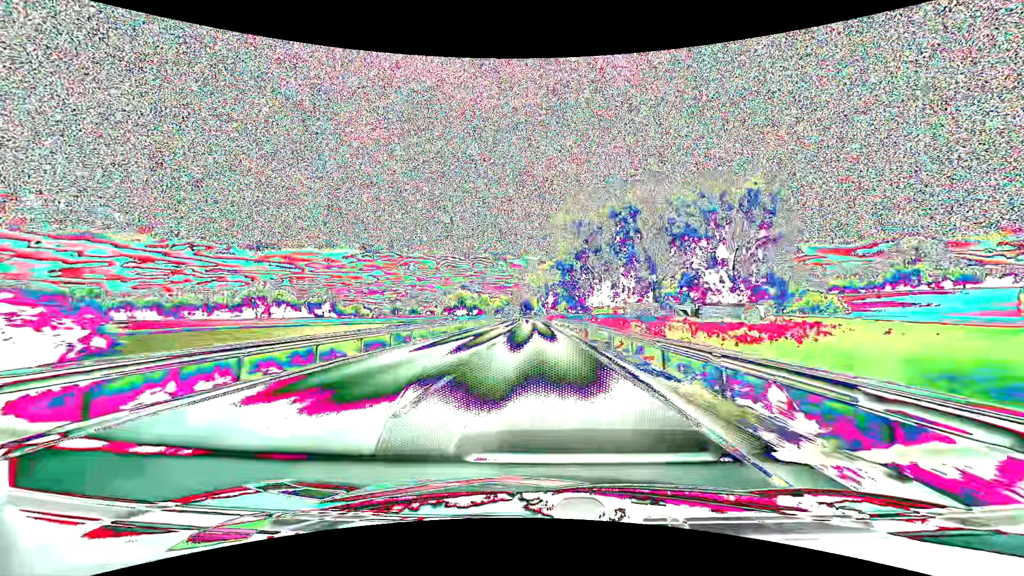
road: primary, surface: asphalt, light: Day
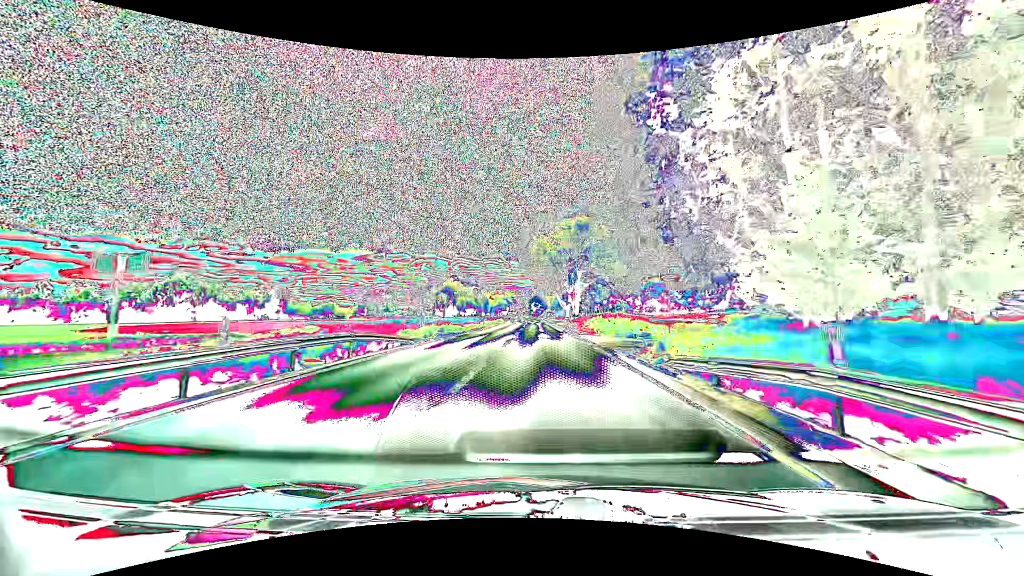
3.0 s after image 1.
(-0.8, +70.8) m; -1°
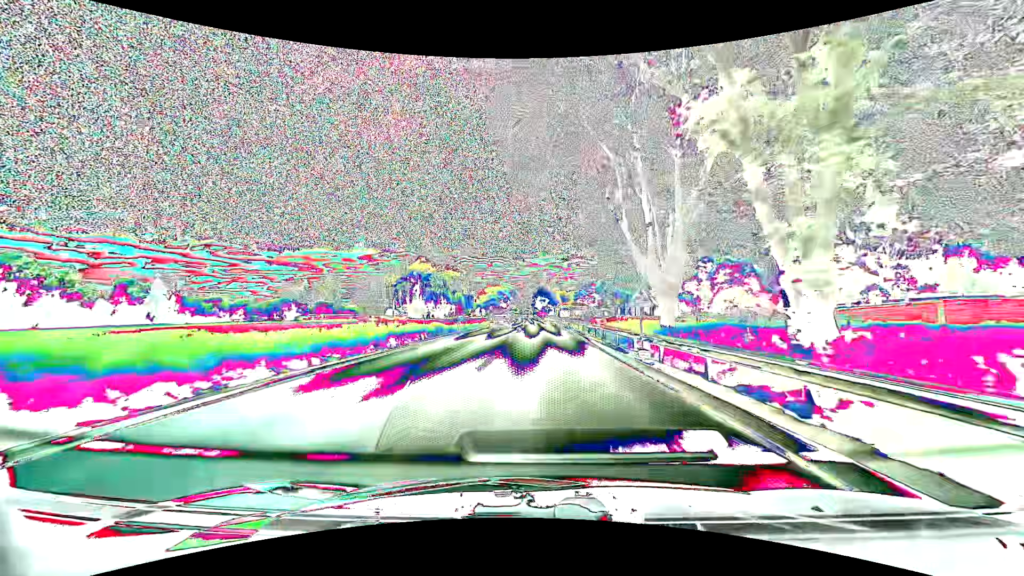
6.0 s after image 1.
(-0.4, +69.6) m; -1°
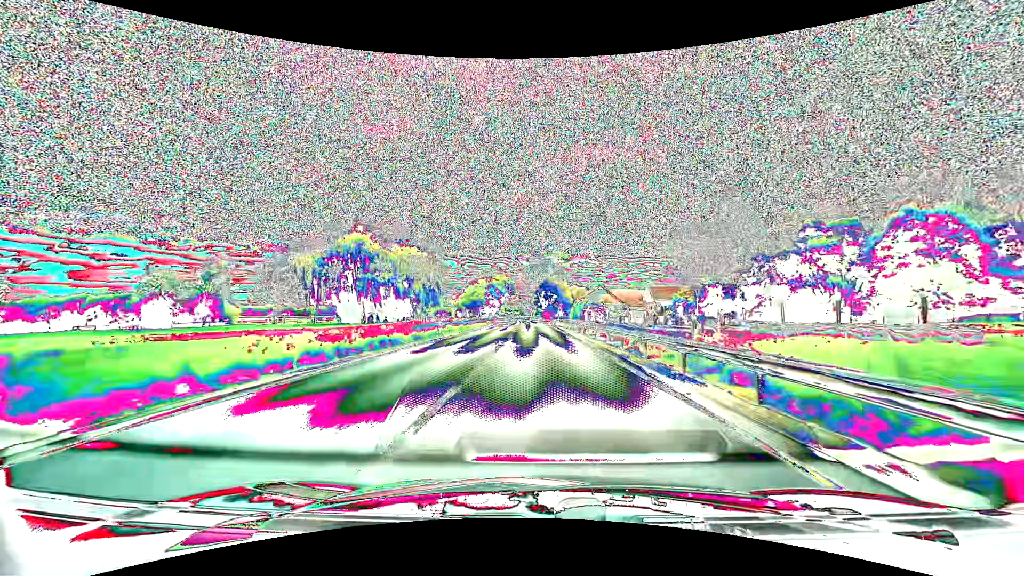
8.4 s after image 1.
(-0.1, +55.1) m; 0°
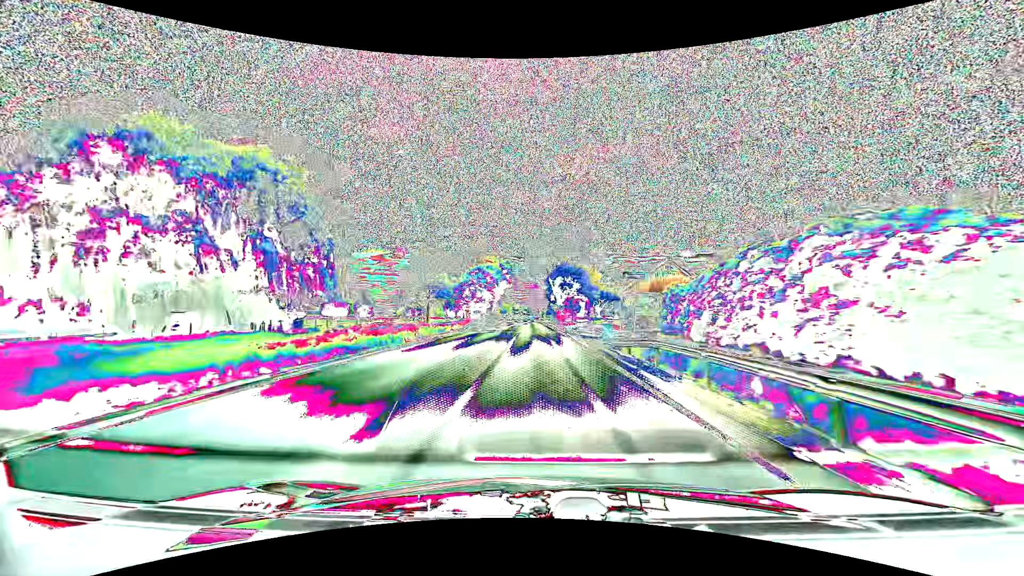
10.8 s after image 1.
(-0.3, +54.6) m; -1°
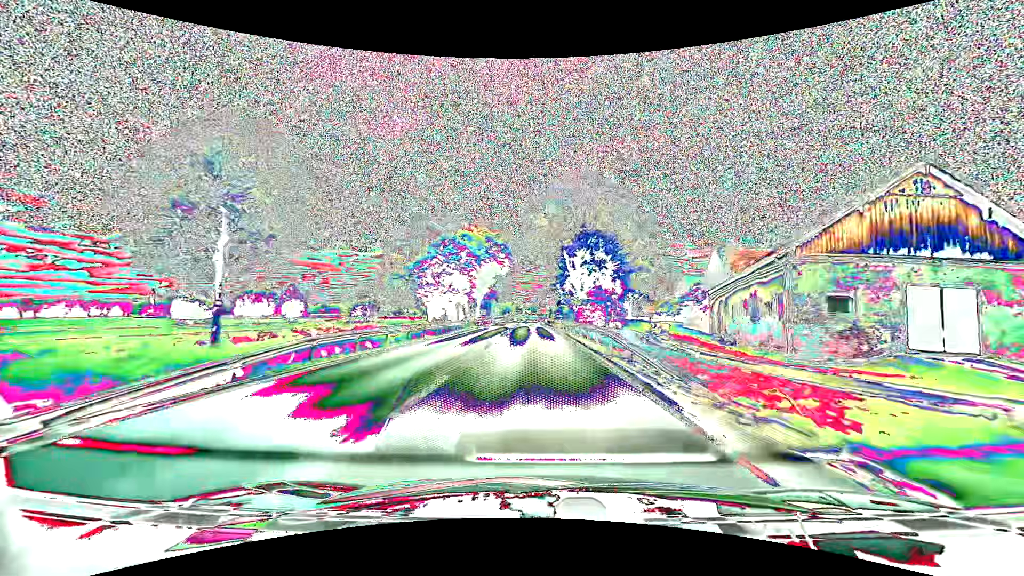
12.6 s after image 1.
(-0.4, +40.7) m; -1°
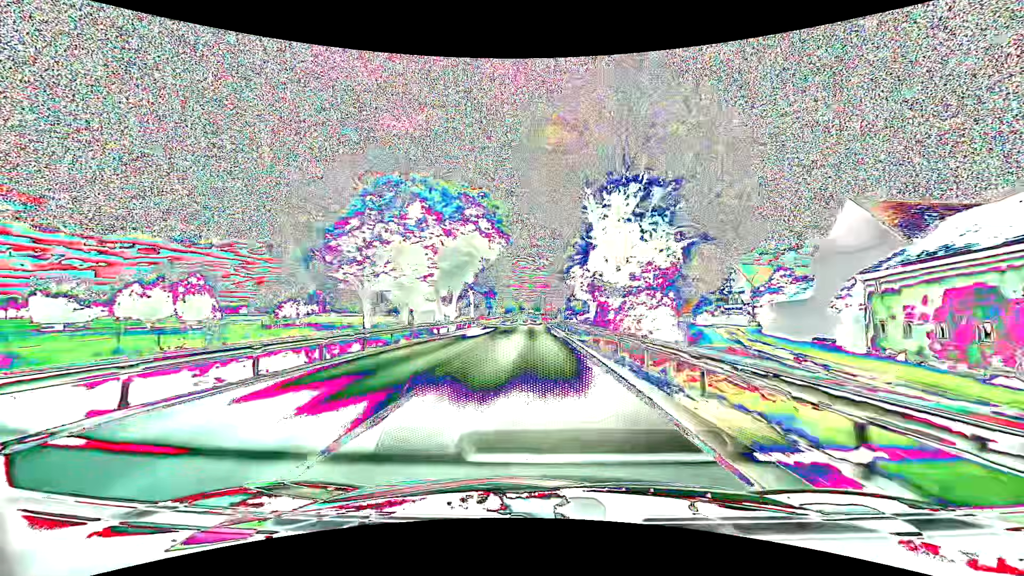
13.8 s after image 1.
(0.0, +27.1) m; -1°
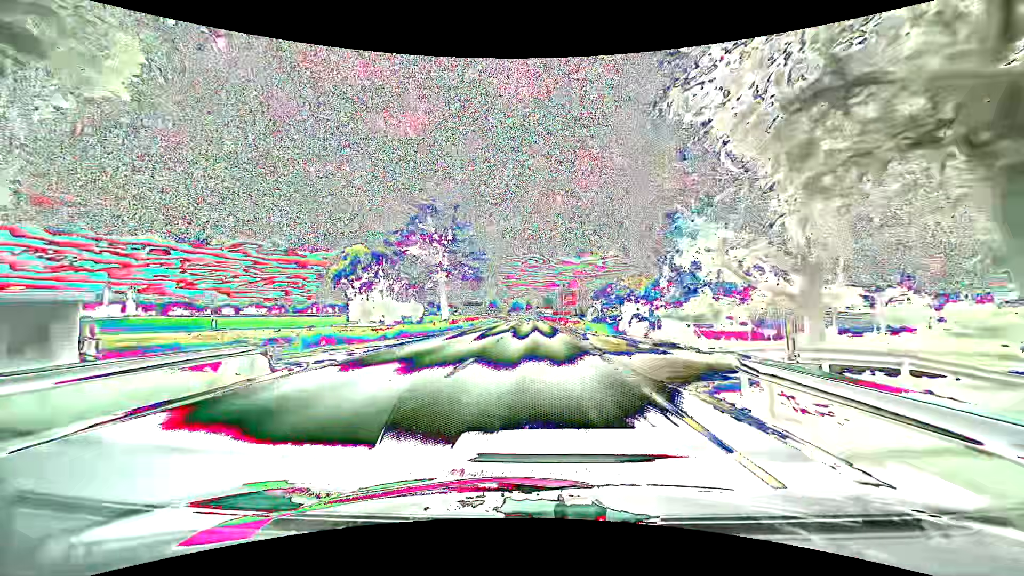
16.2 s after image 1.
(-0.5, +54.0) m; 0°
(0, +10) (0, +20) (0, +30) (0, +40) (-1, +50) (-1, +60) (-1, +70) (-1, +80) (-2, +90) (-2, +100) m
